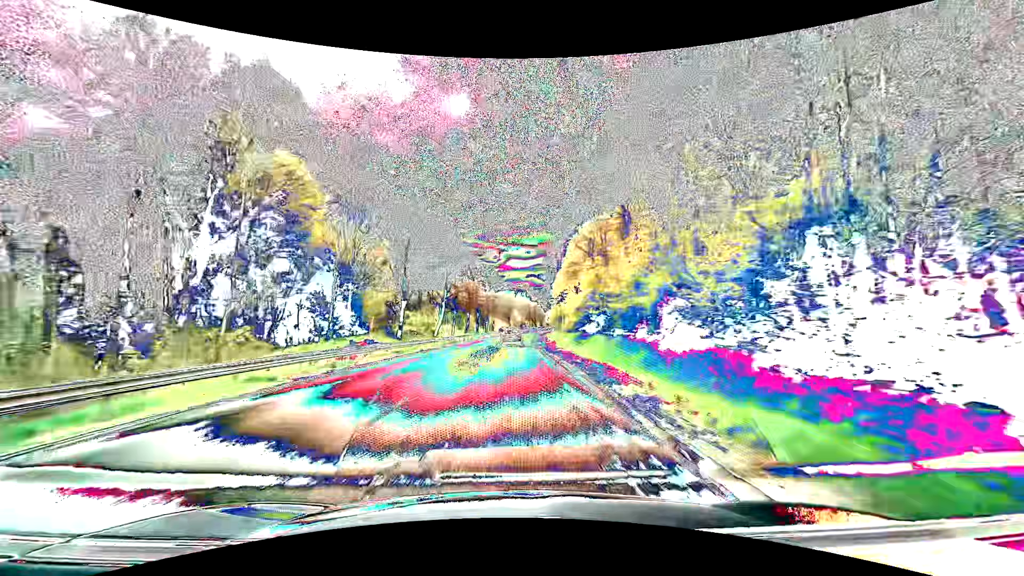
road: primary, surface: asphalt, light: Day
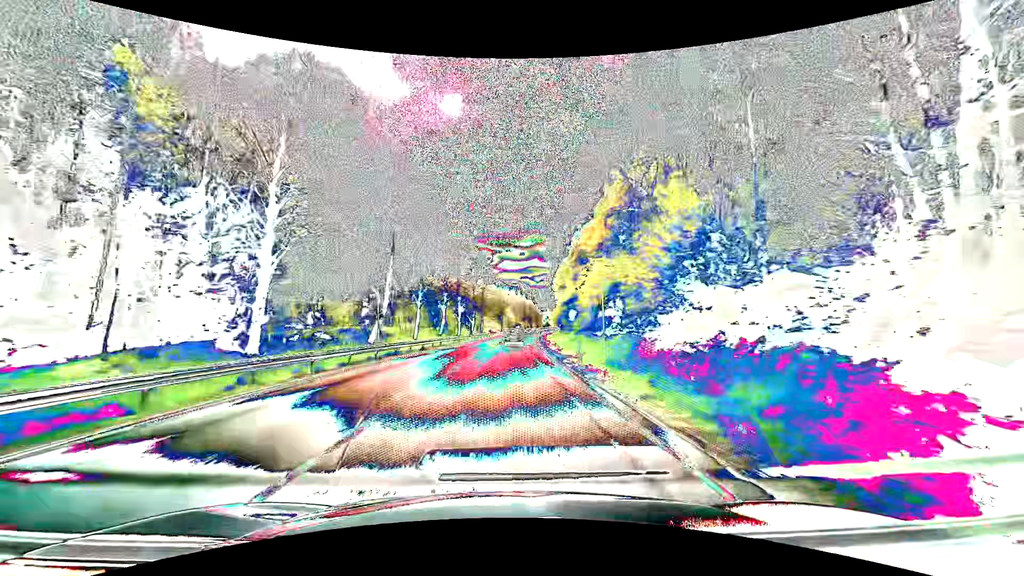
(+0.3, +27.2) m; +1°
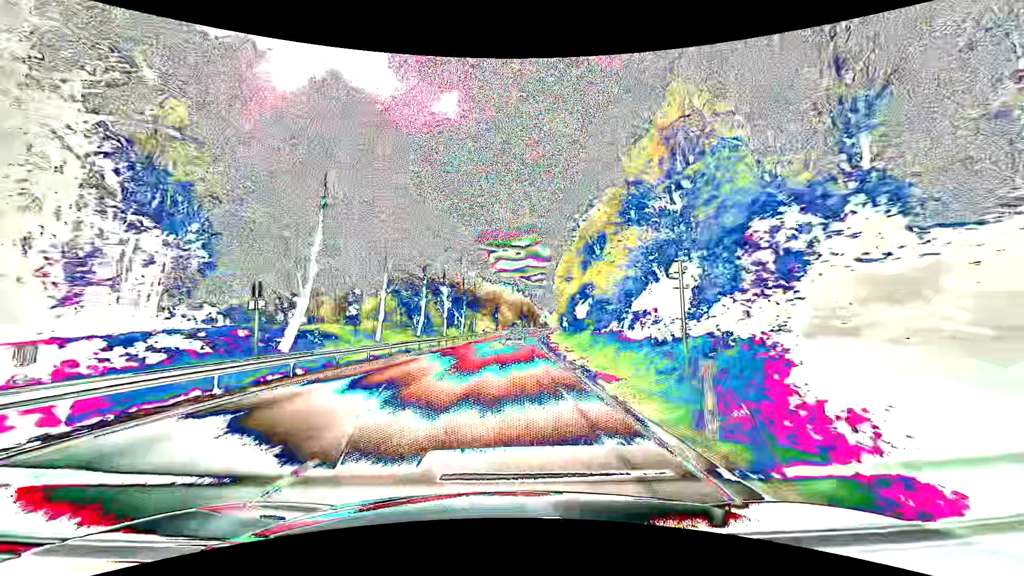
(0.0, +13.8) m; 0°
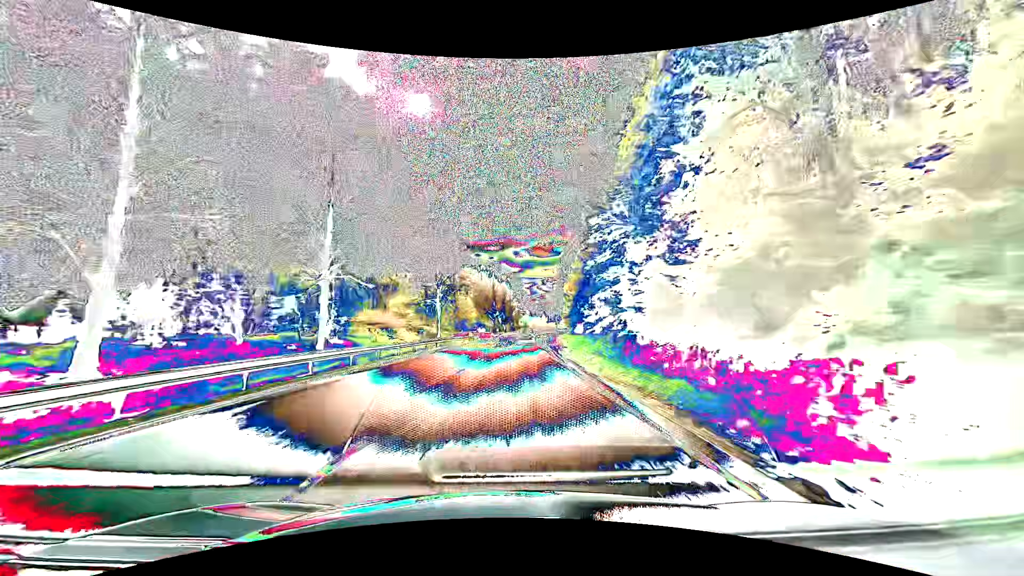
(+1.7, +71.6) m; +3°
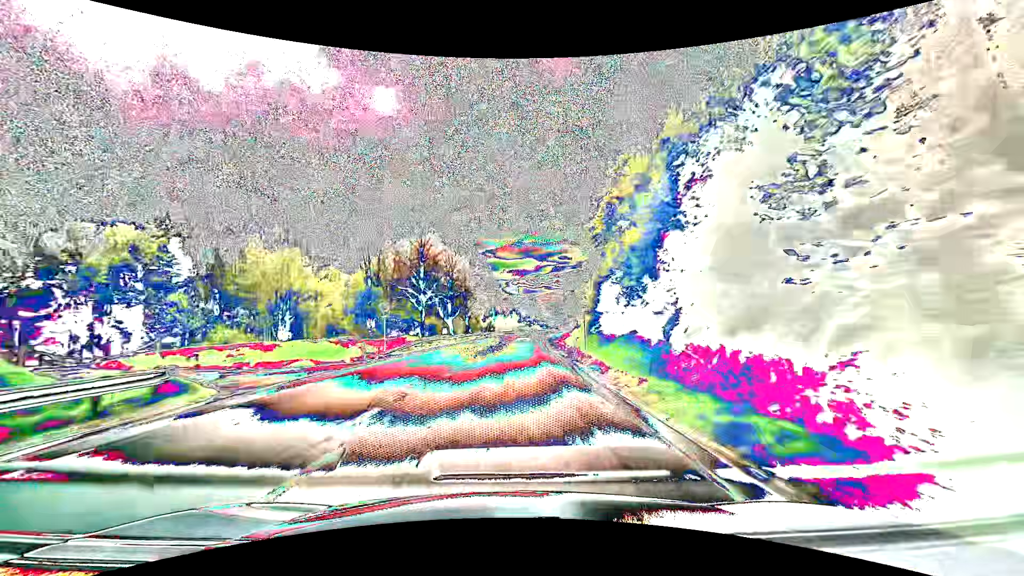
(+2.3, +60.1) m; +4°
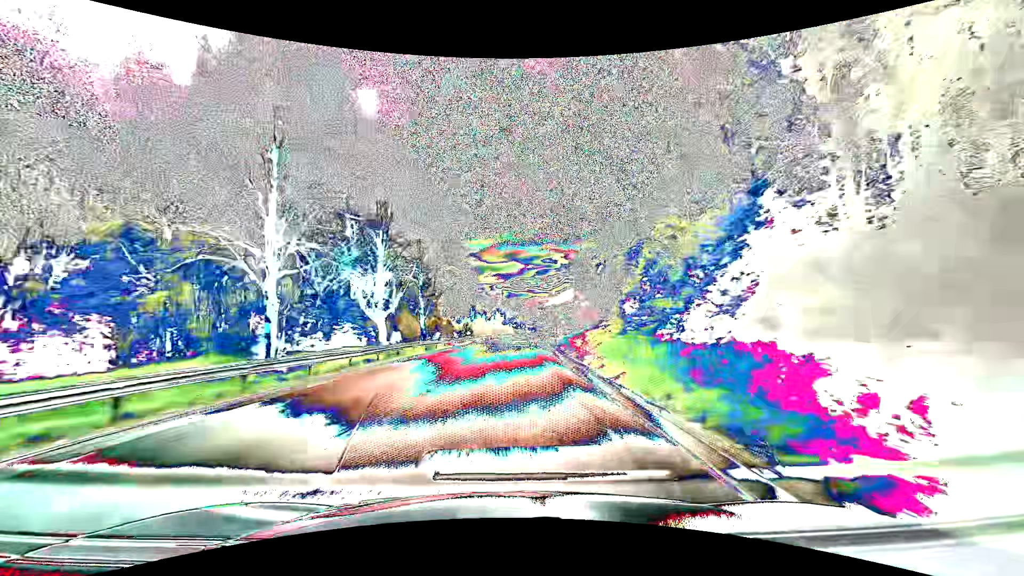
(+0.4, +30.7) m; +2°
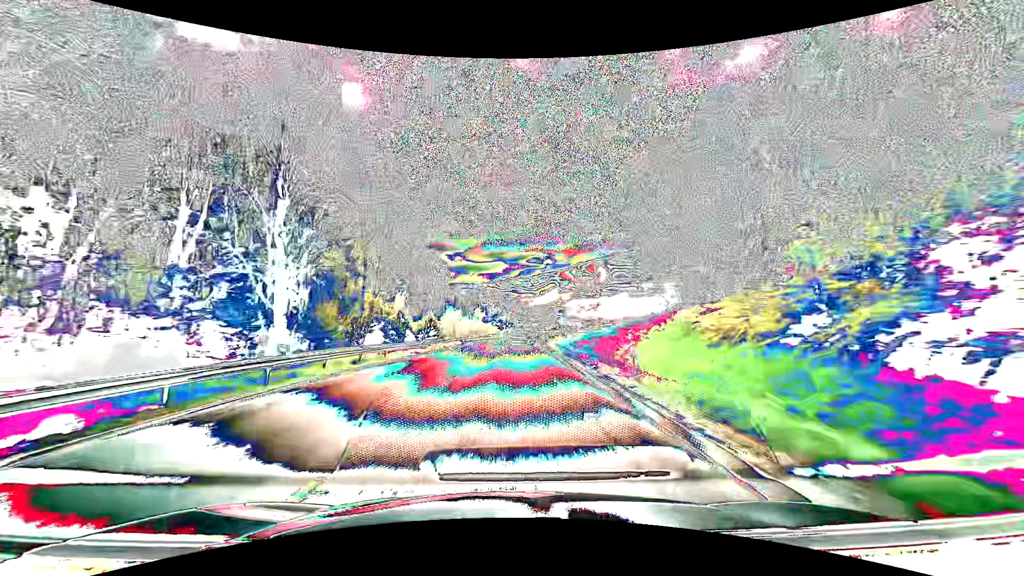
(+0.5, +30.9) m; +2°
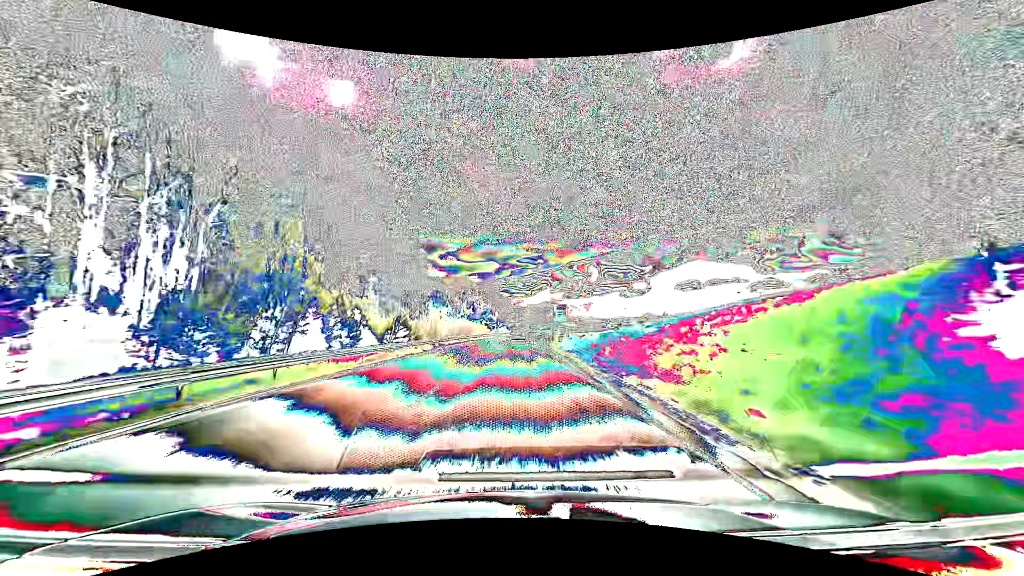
(+0.1, +15.5) m; +1°
(0, +10) (0, +20) (0, +30) (+1, +40) (+1, +50) (+2, +60) (+2, +70) (+3, +80) (+3, +90) (+4, +100) m
